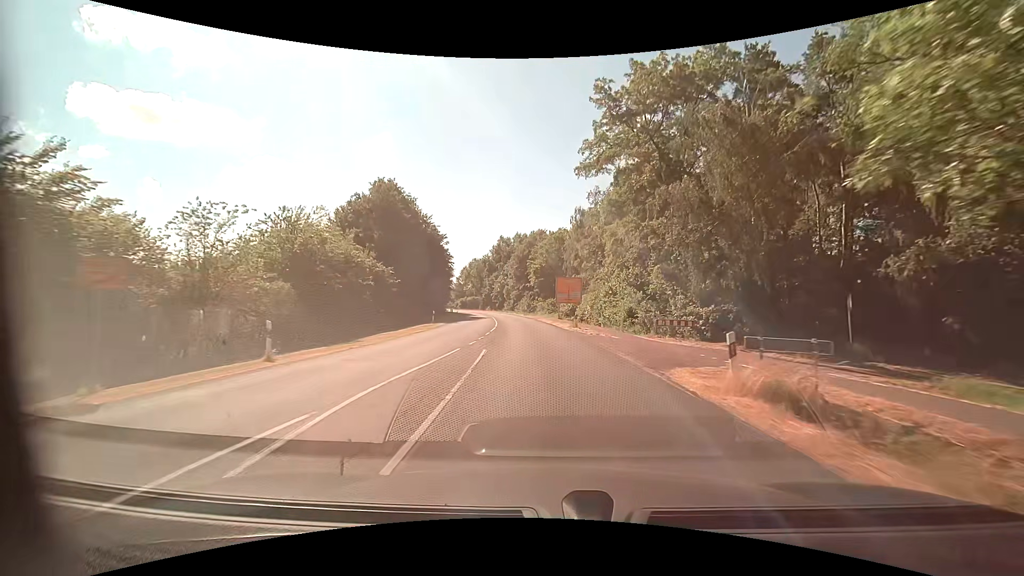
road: secondary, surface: asphalt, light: Day
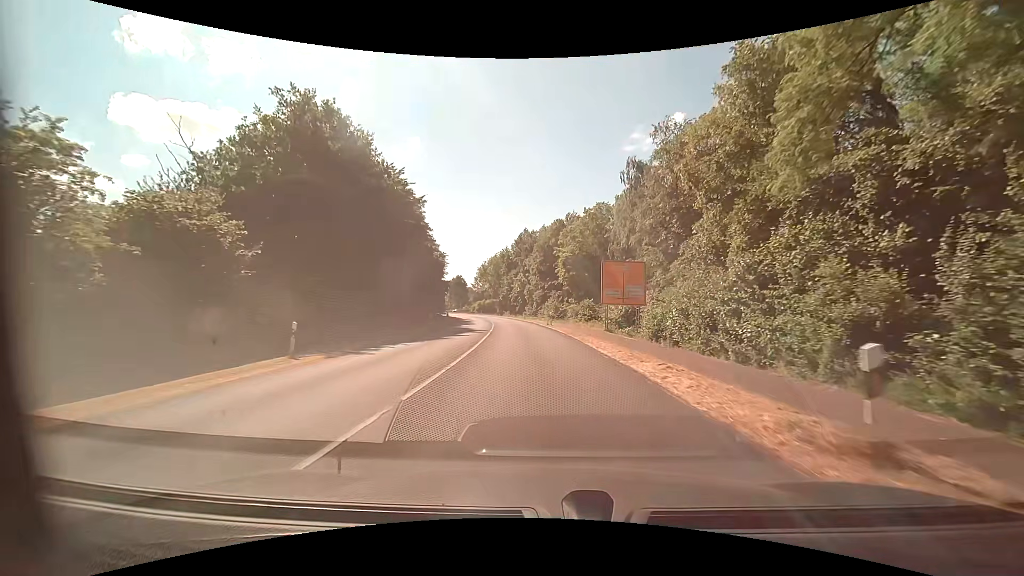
(-0.7, +25.7) m; -3°
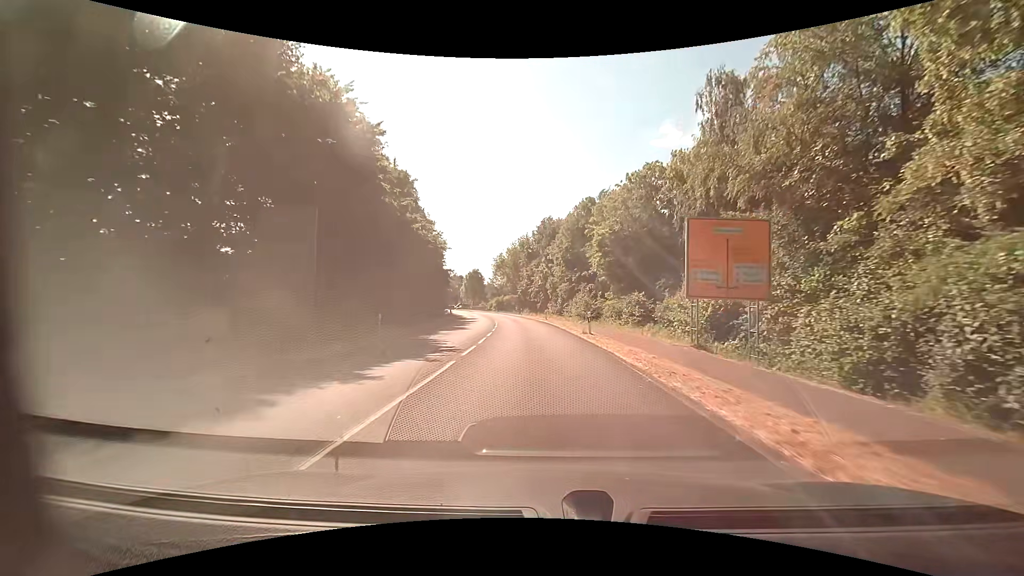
(-0.4, +17.1) m; -3°
(0, +10) (0, +20) (-1, +30) (-2, +40) (-3, +50) (-4, +60) (-6, +70) (-8, +80) (-10, +89) (-12, +99) m
